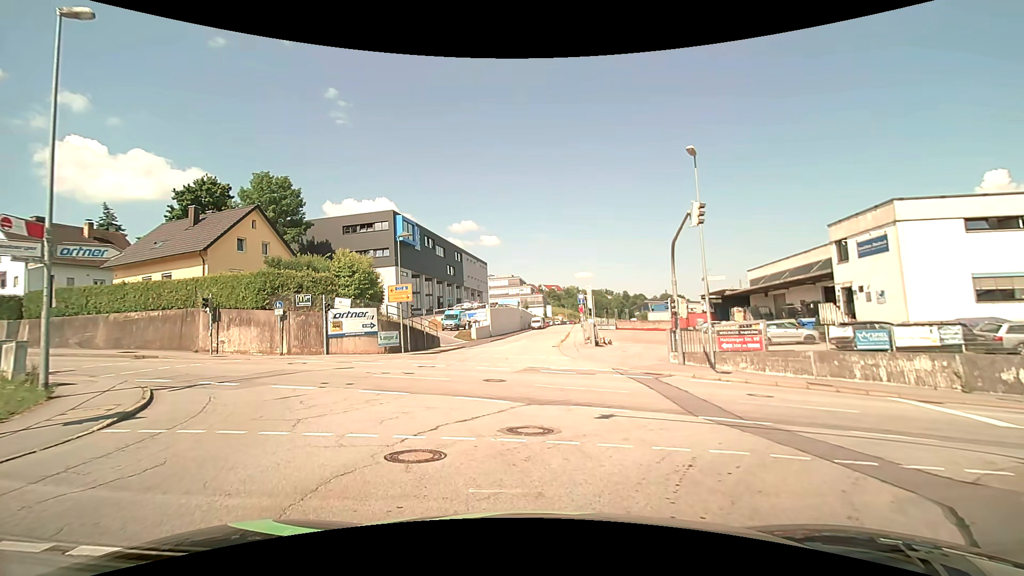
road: residential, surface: asphalt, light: Day
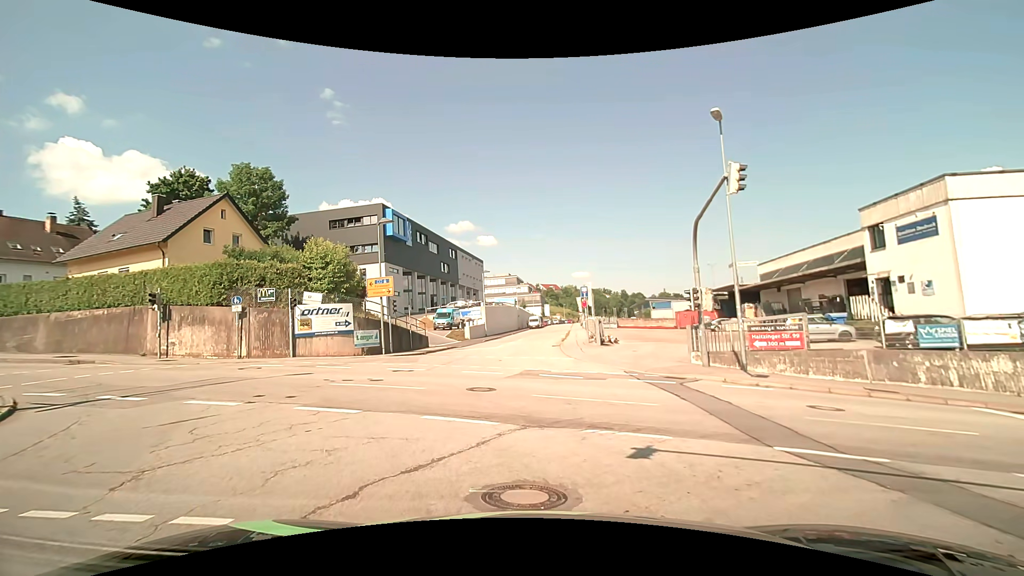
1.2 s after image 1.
(+0.1, +3.9) m; +2°
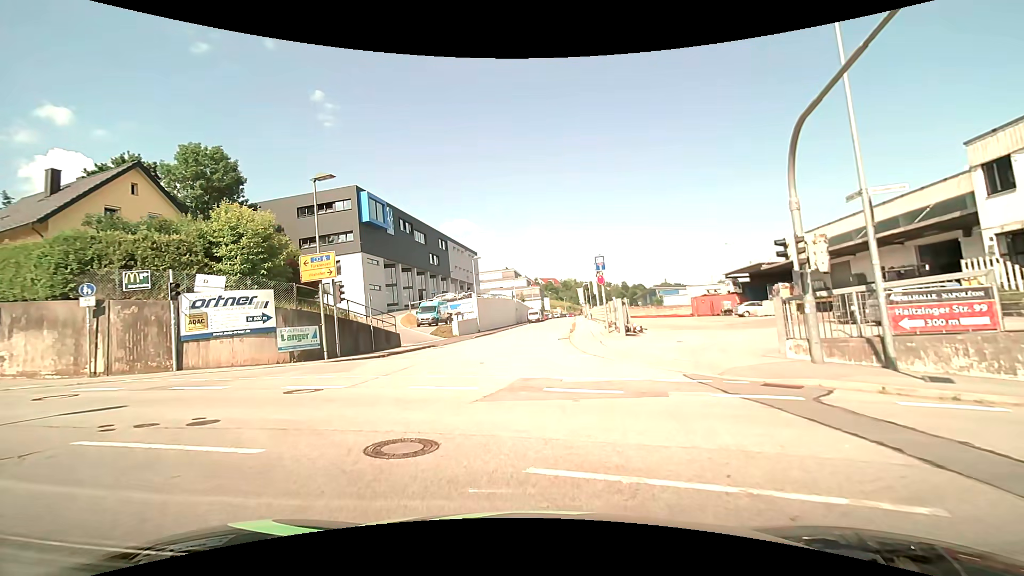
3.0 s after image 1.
(0.0, +8.2) m; 0°
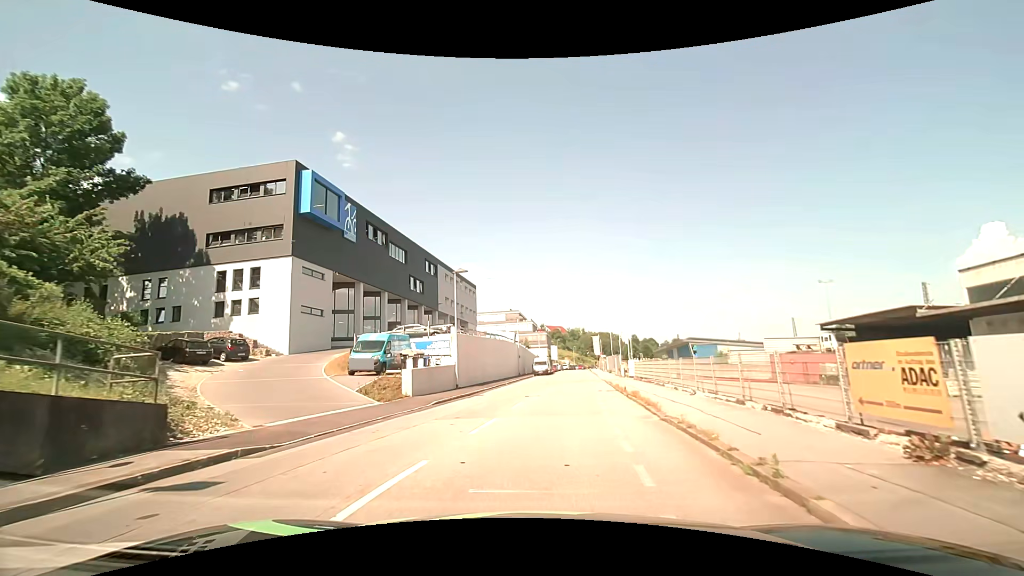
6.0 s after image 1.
(-0.8, +20.1) m; -1°
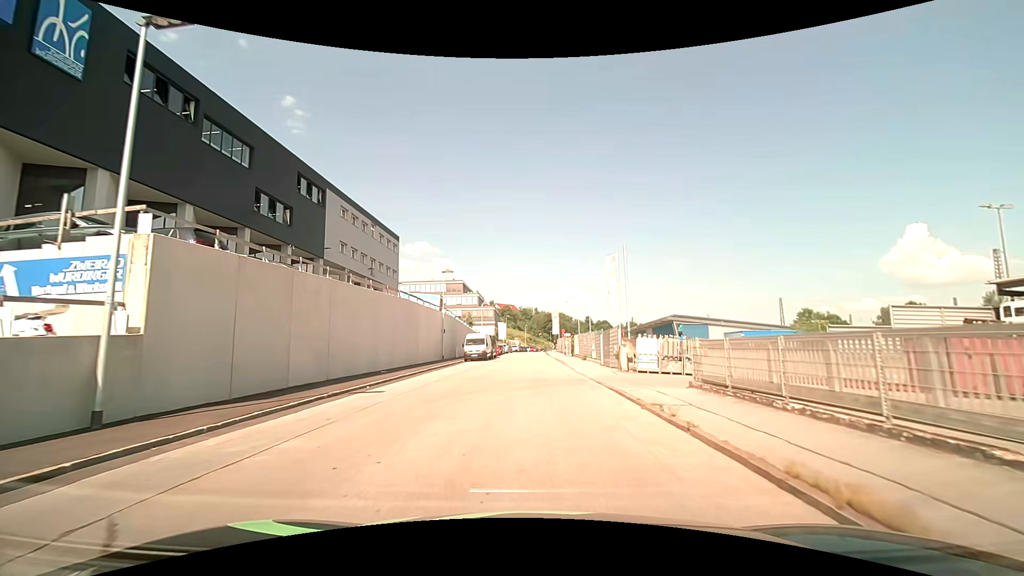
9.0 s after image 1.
(+1.9, +24.7) m; +6°
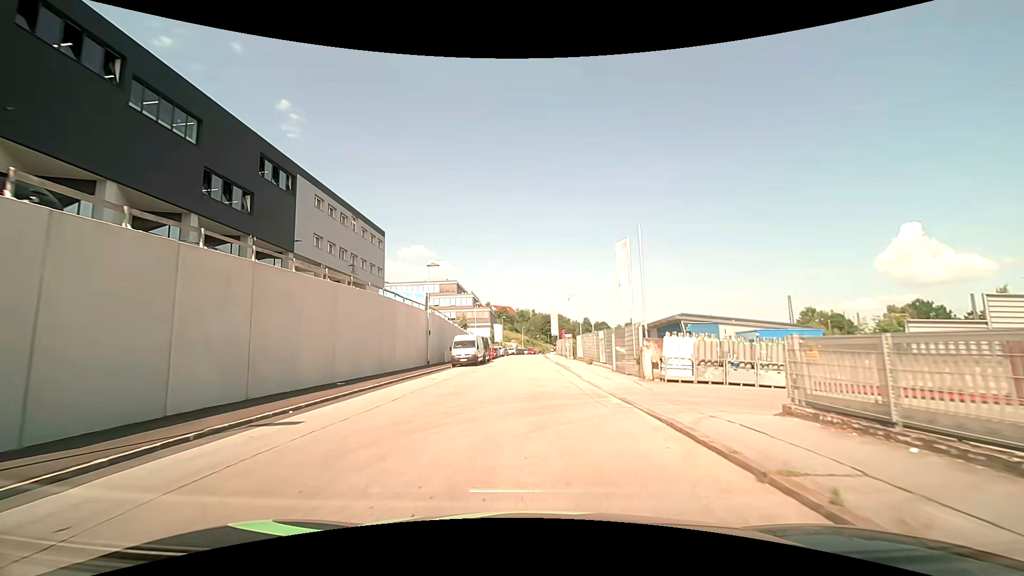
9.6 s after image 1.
(+0.1, +5.5) m; +1°
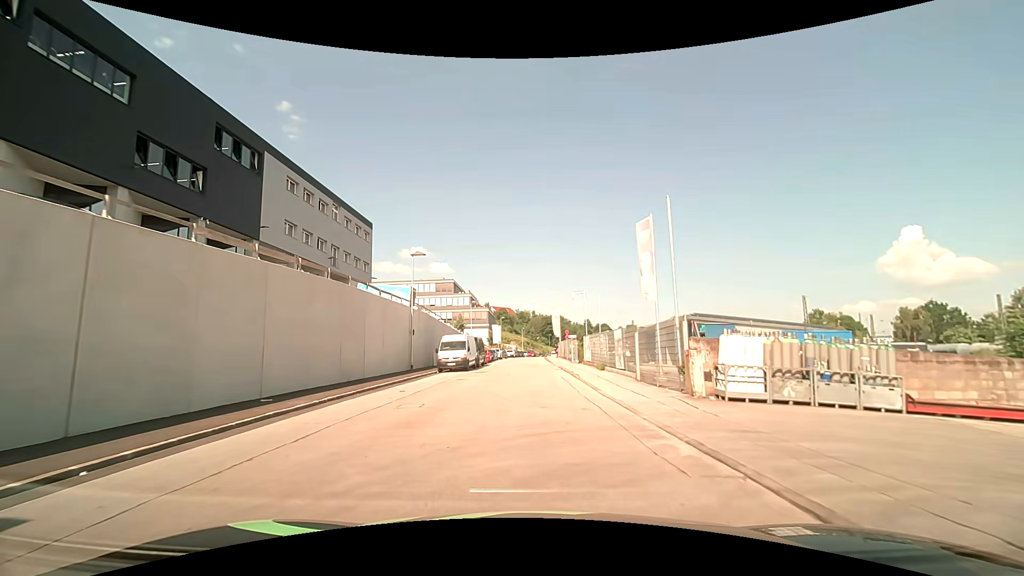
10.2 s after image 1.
(0.0, +5.6) m; 0°
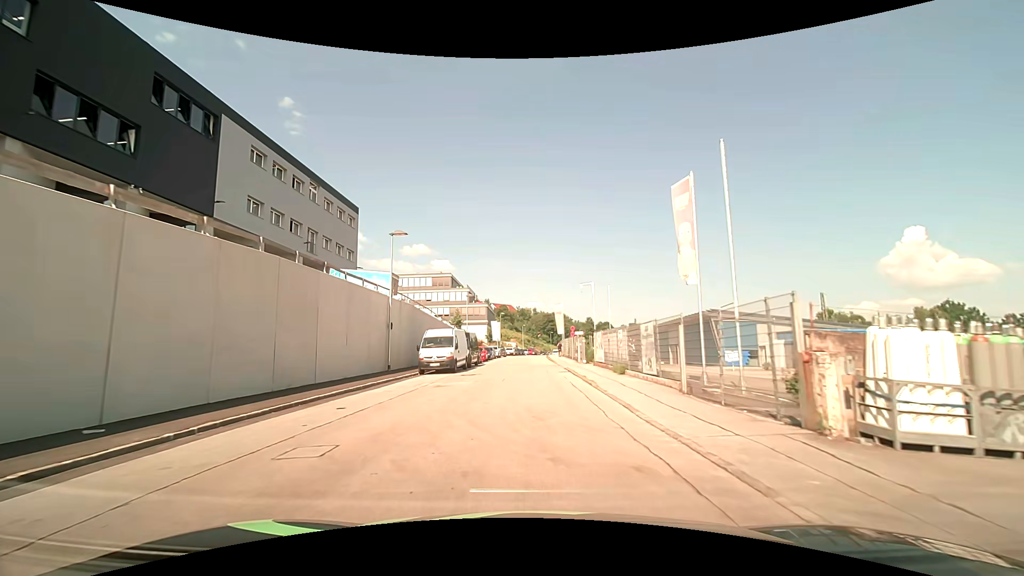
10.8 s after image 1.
(0.0, +5.8) m; 0°
(0, +10) (0, +20) (0, +30) (0, +40) (0, +50) (0, +60) (+1, +70) (+1, +80) (+2, +90) (+3, +100) m
